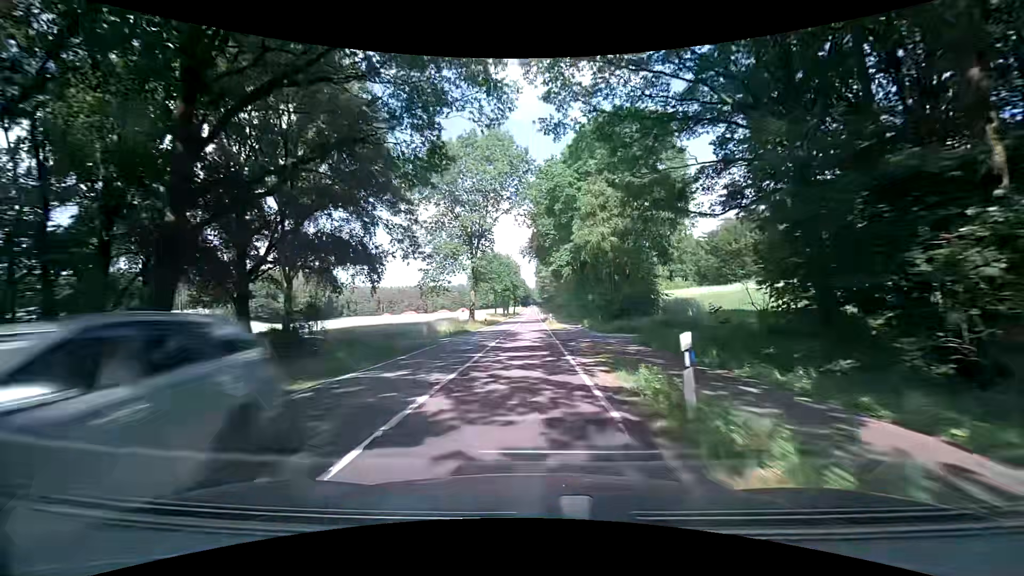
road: secondary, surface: asphalt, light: Day
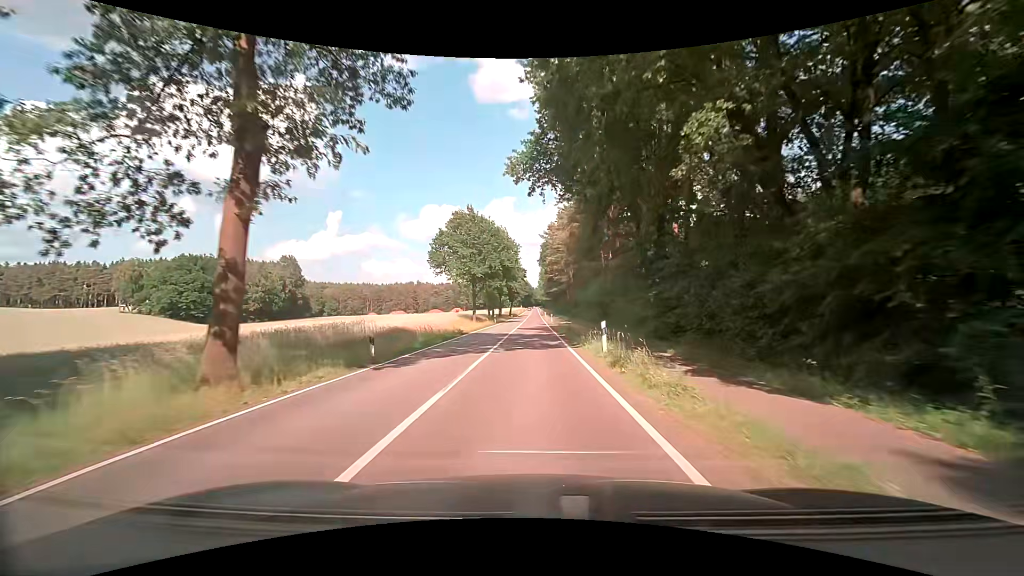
(0.0, +42.0) m; 0°
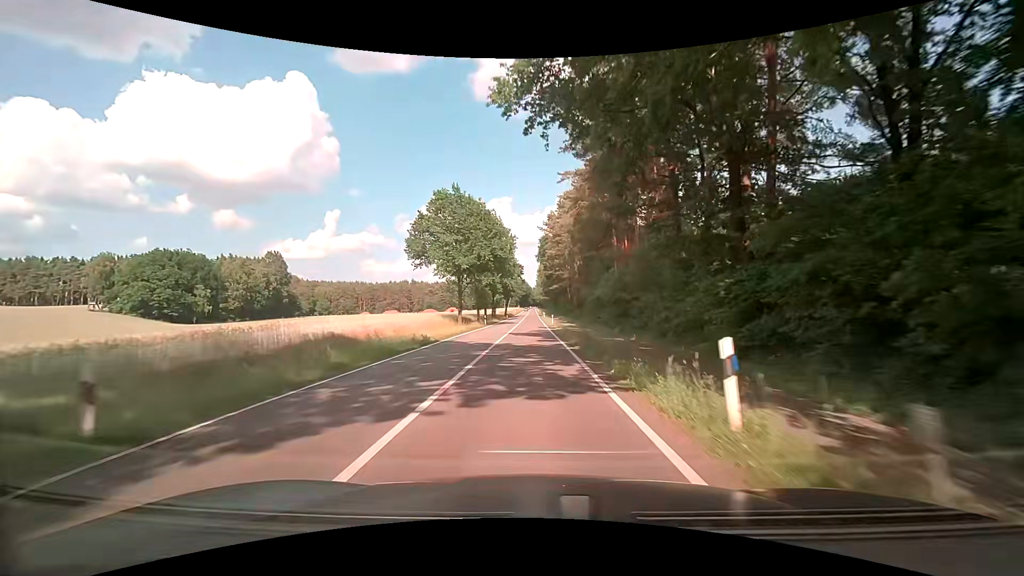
(0.0, +10.4) m; -1°
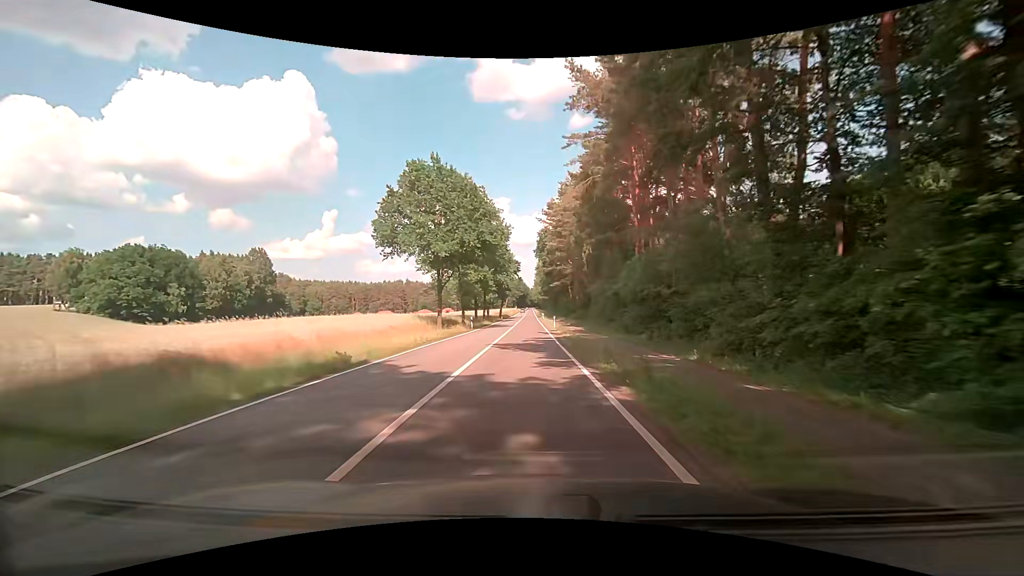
(+0.2, +10.4) m; +1°
(0, +10) (0, +20) (0, +30) (0, +40) (0, +50) (0, +60) (0, +70) (0, +80) (0, +90) (0, +100) m
